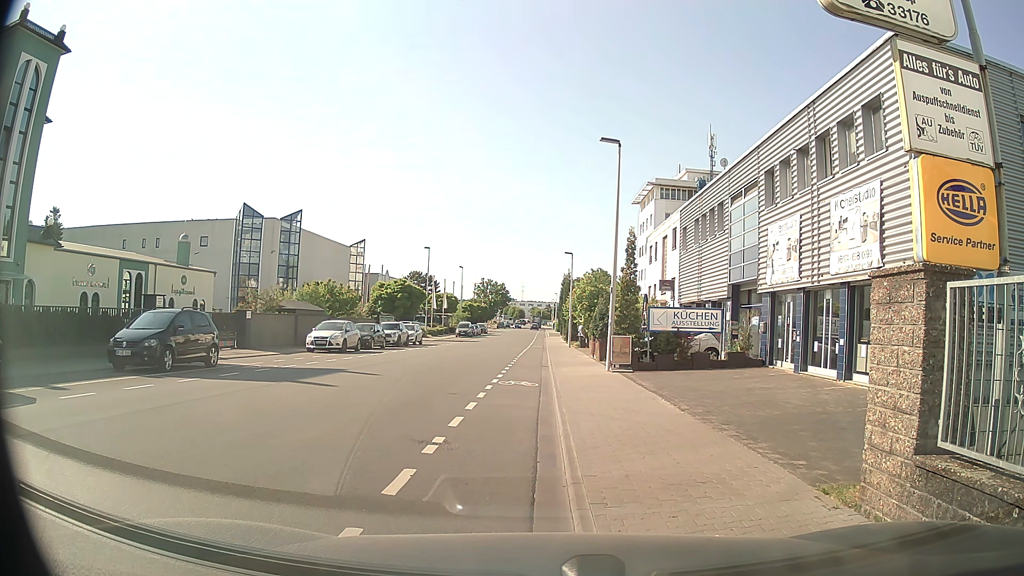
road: tertiary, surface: asphalt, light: Day
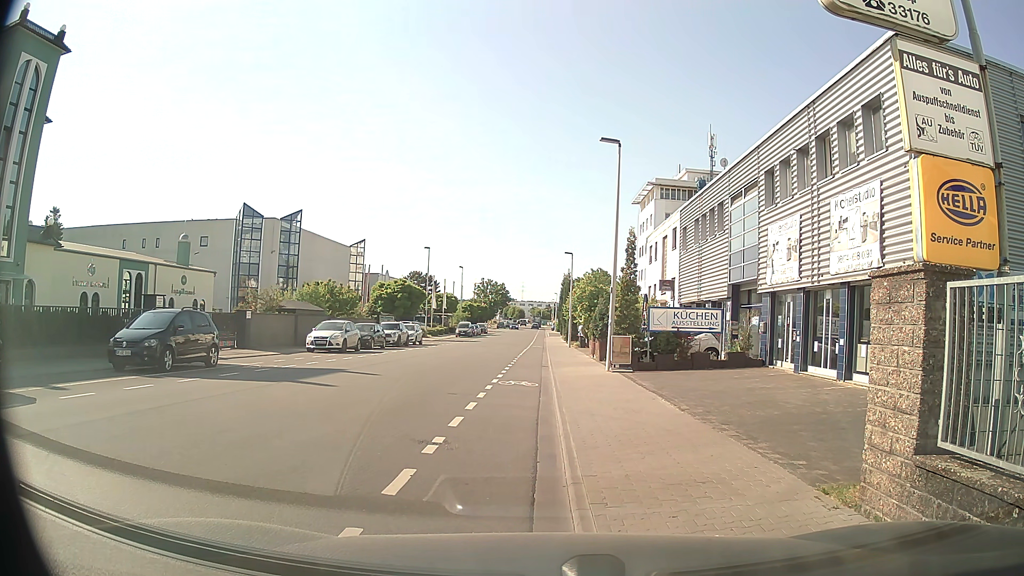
(0.0, 0.0) m; 0°
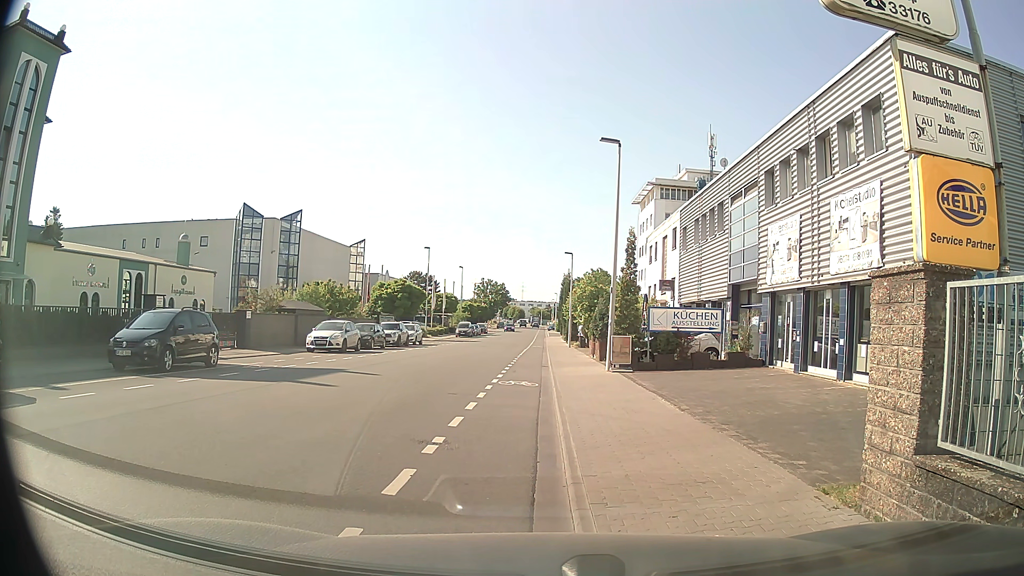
(0.0, 0.0) m; 0°
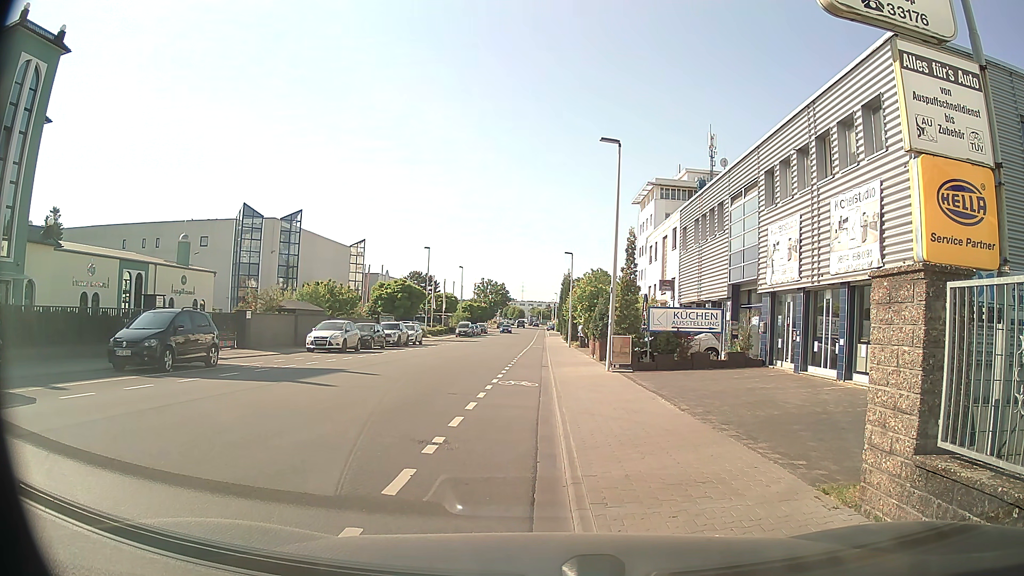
(0.0, 0.0) m; 0°
(-1, +10) (-2, +20) (-2, +30) (-2, +40) (-2, +50) (-2, +60) (-1, +70) (-1, +80) (-1, +90) (-1, +100) m
